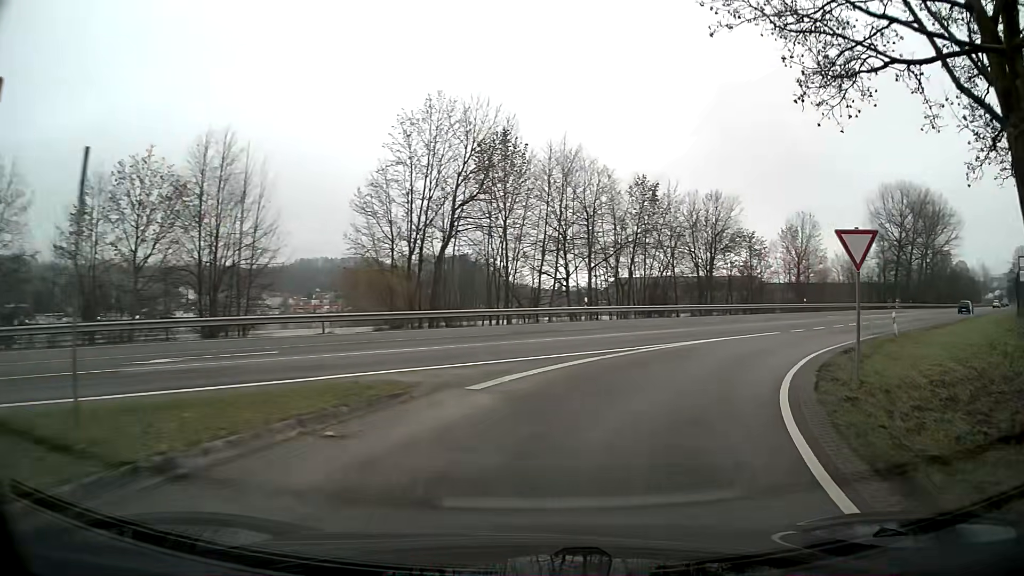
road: unclassified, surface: asphalt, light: Day
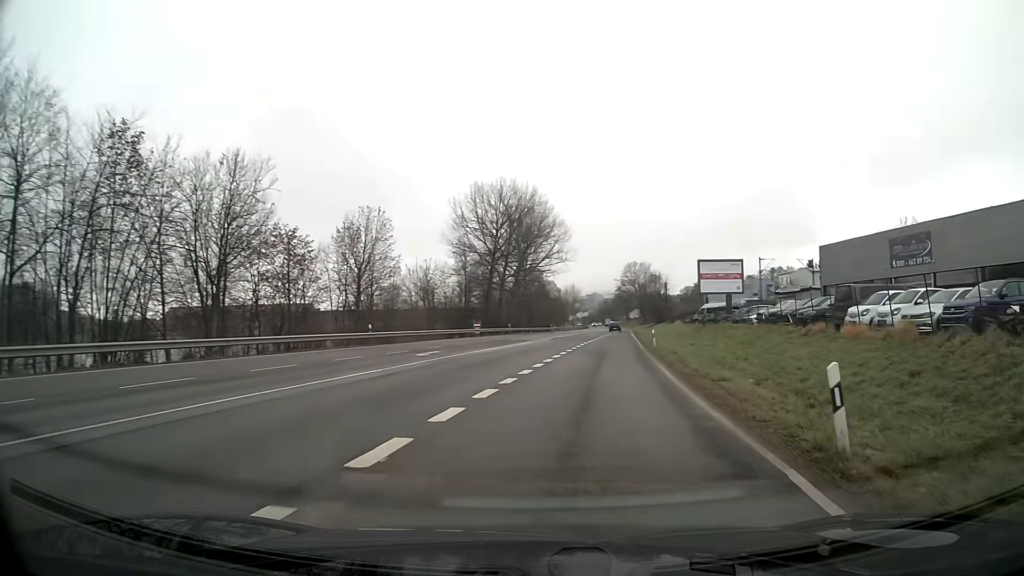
(+7.5, +22.0) m; +35°
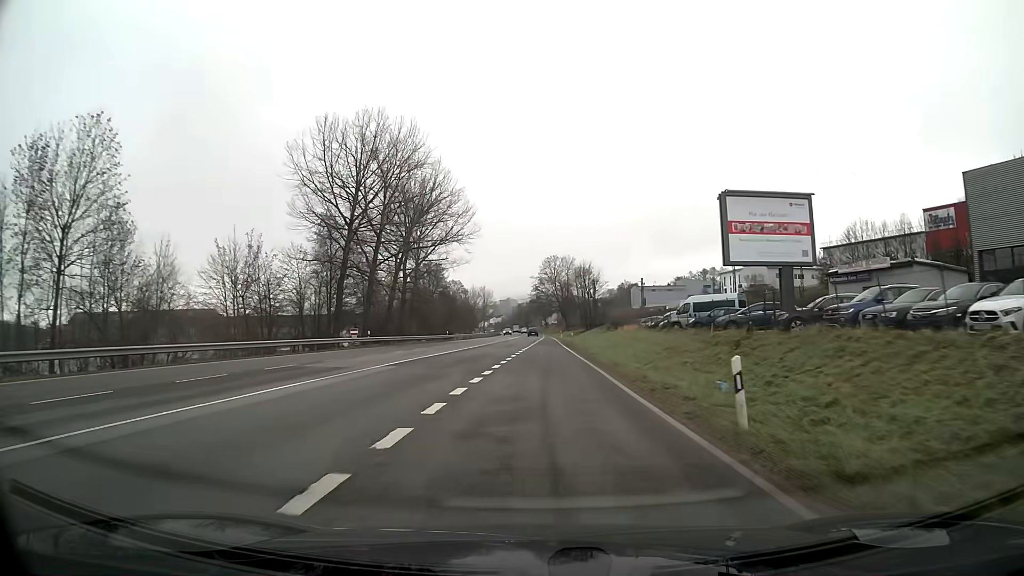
(+2.9, +32.1) m; +6°
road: primary
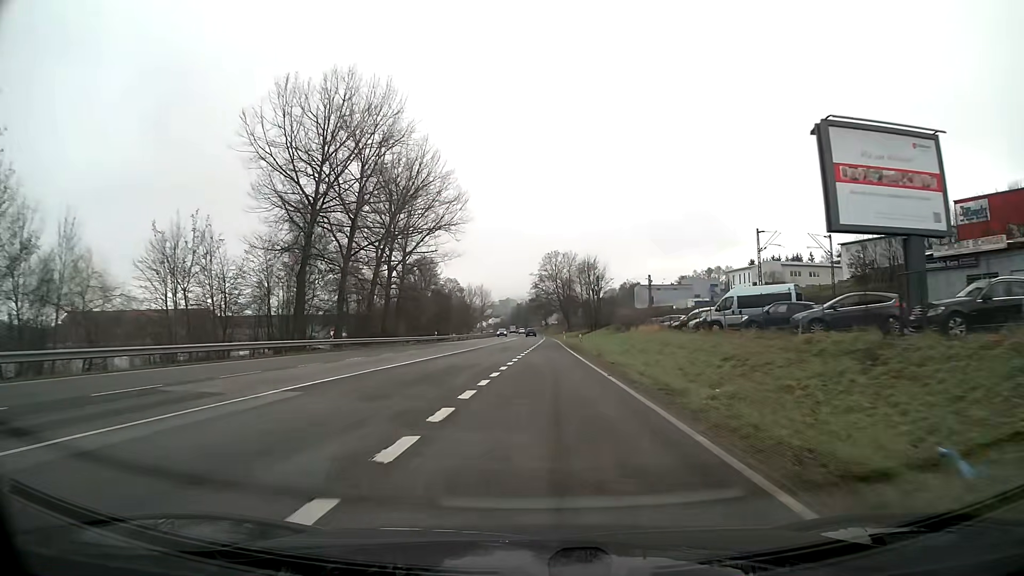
(0.0, +10.3) m; 0°
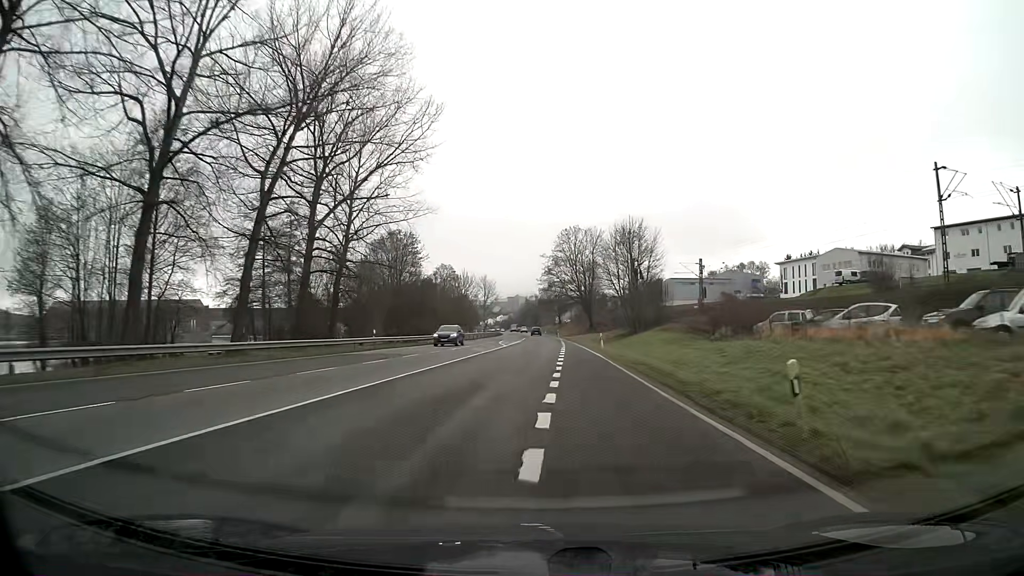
(-0.2, +35.4) m; -1°
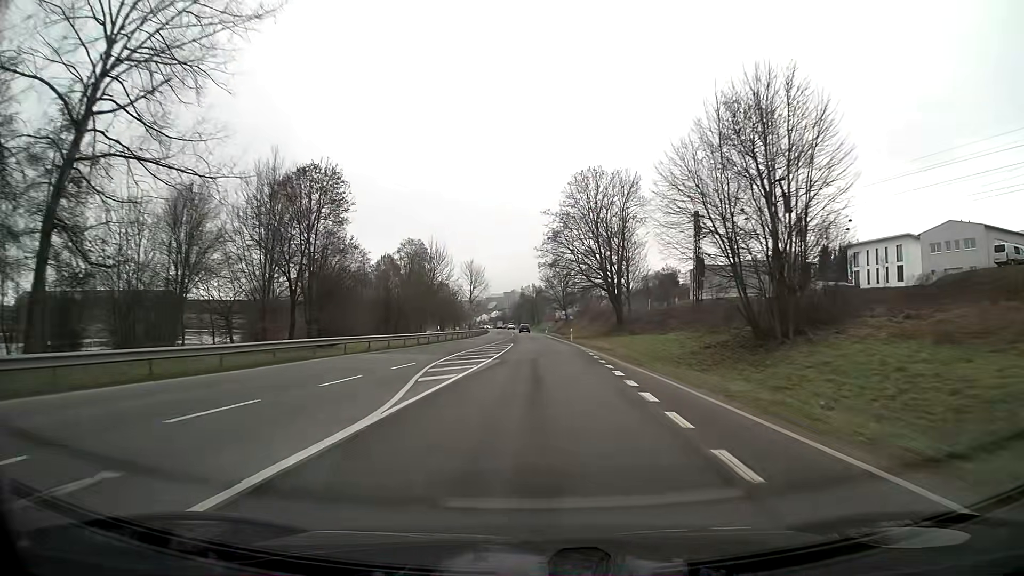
(0.0, +41.1) m; 0°
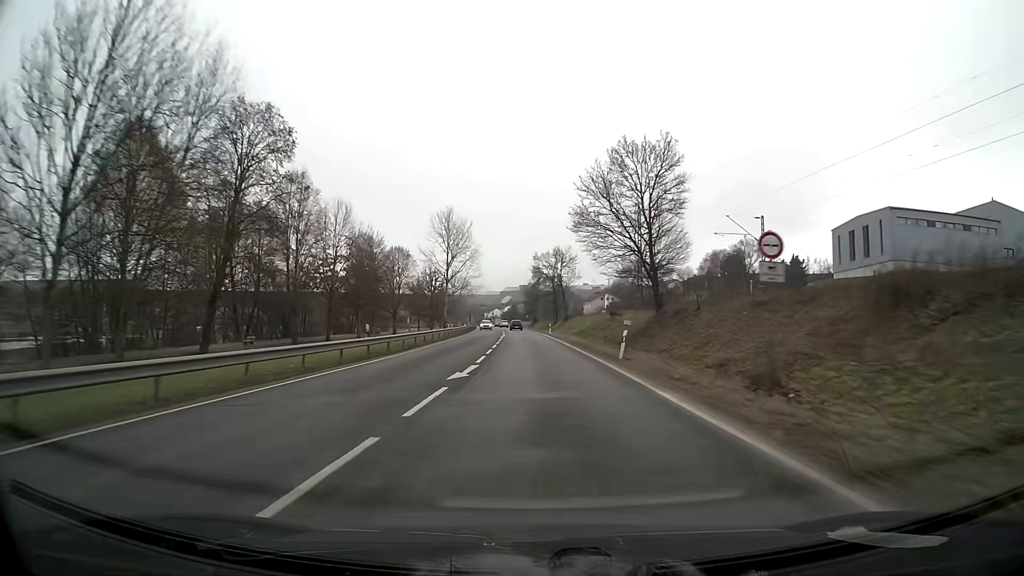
(-0.8, +77.8) m; -2°
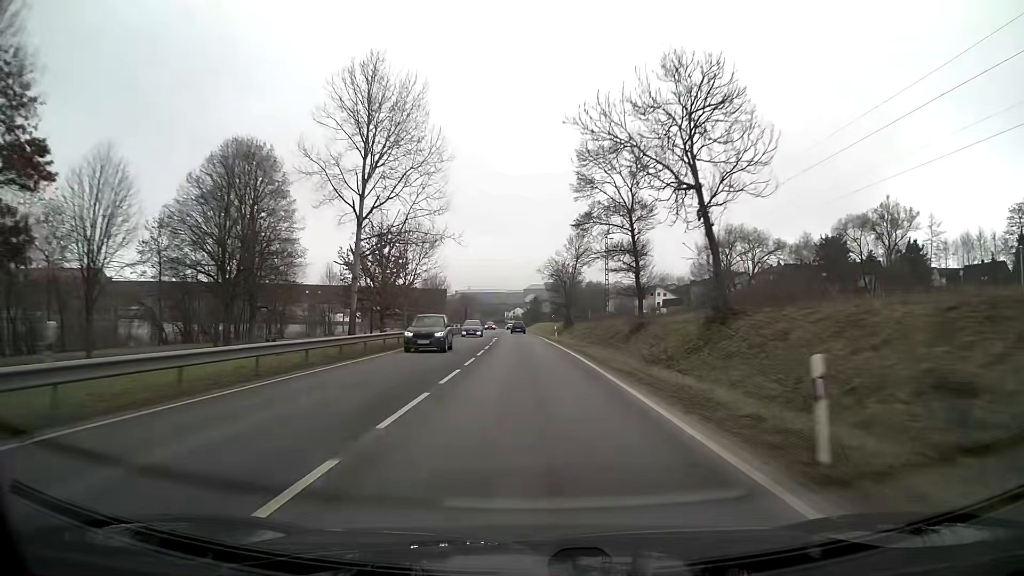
(-1.1, +63.8) m; -2°
(0, +10) (0, +20) (0, +30) (-1, +40) (-1, +50) (-1, +60) (-2, +70) (-2, +80) (-2, +90) (-3, +100) m
